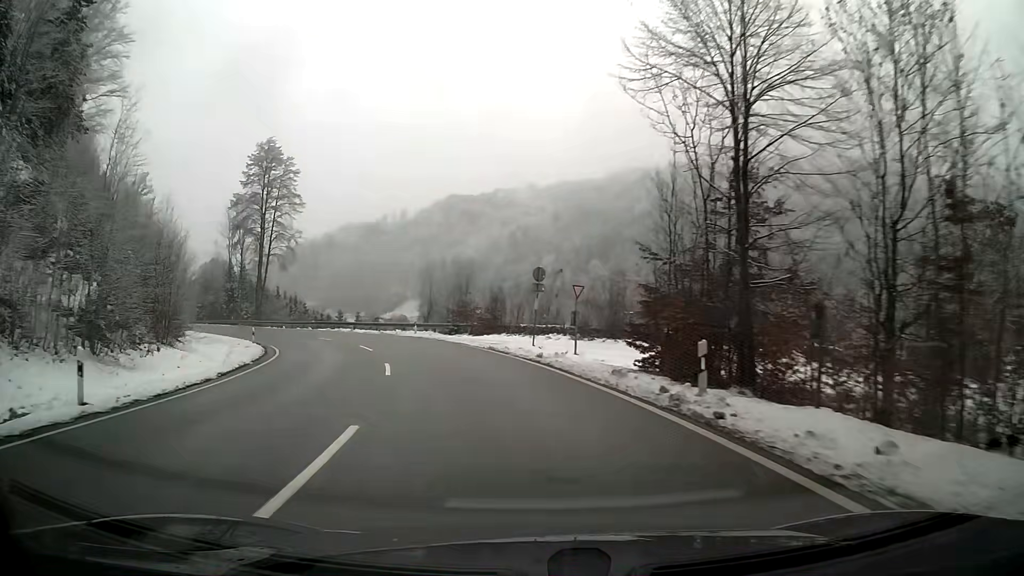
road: primary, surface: asphalt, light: Day
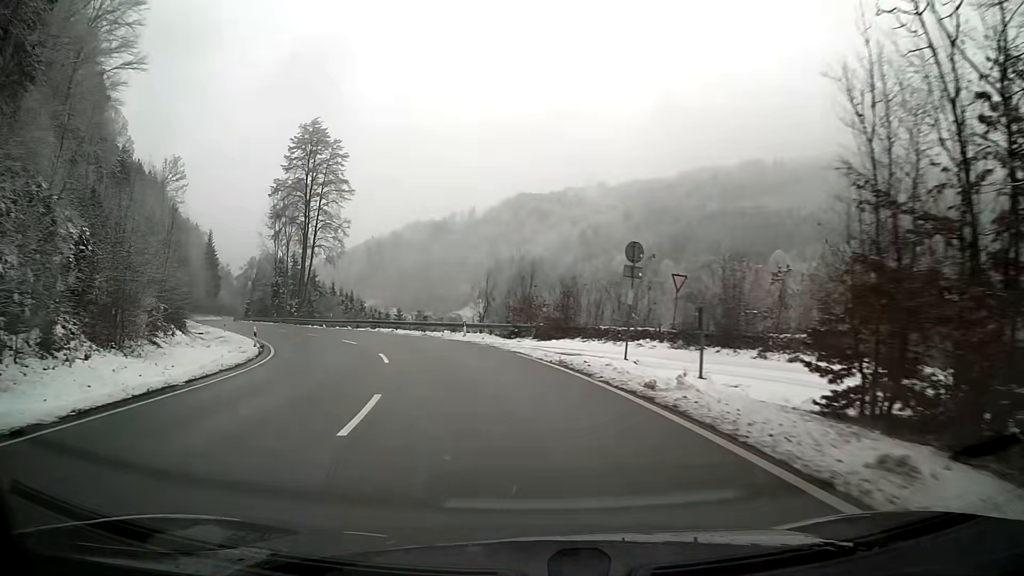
(-0.5, +9.2) m; -6°
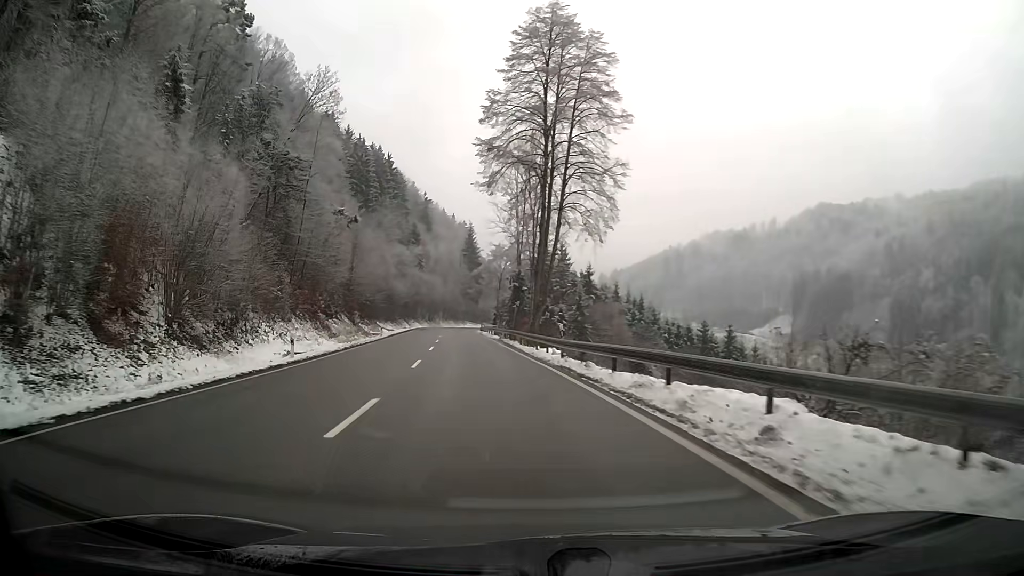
(-8.1, +36.2) m; -25°
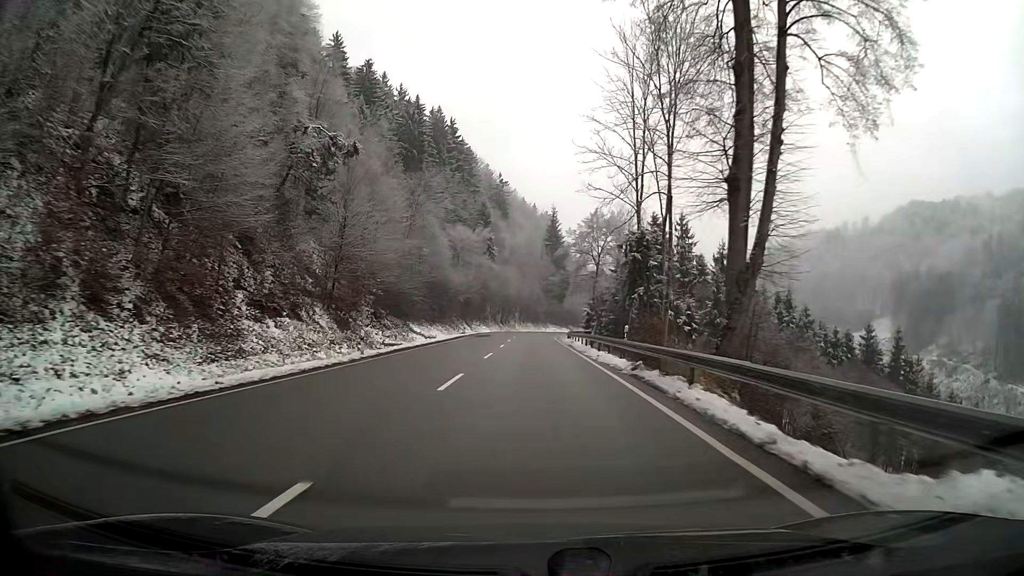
(-1.8, +31.3) m; -5°
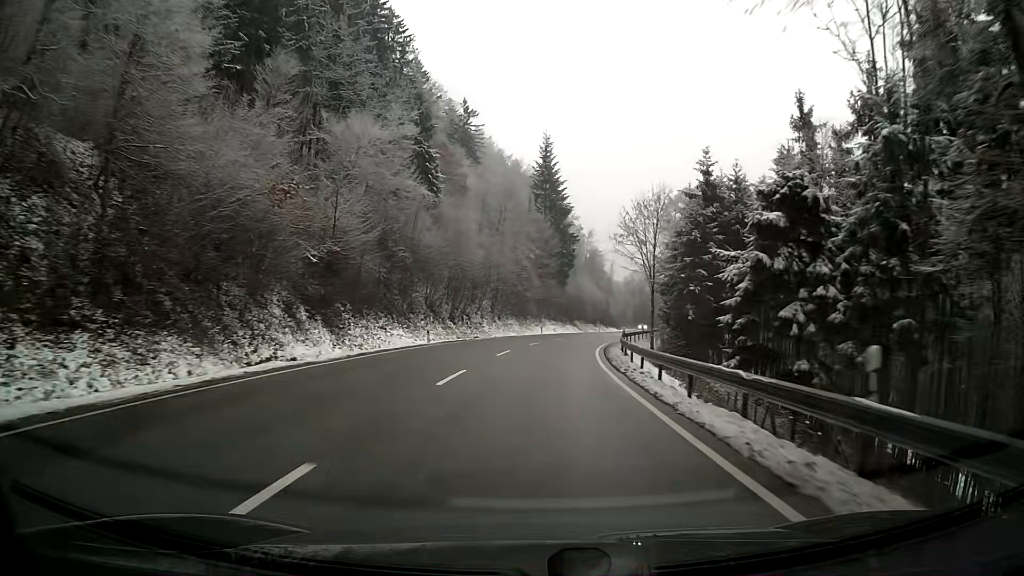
(+0.5, +60.6) m; +2°
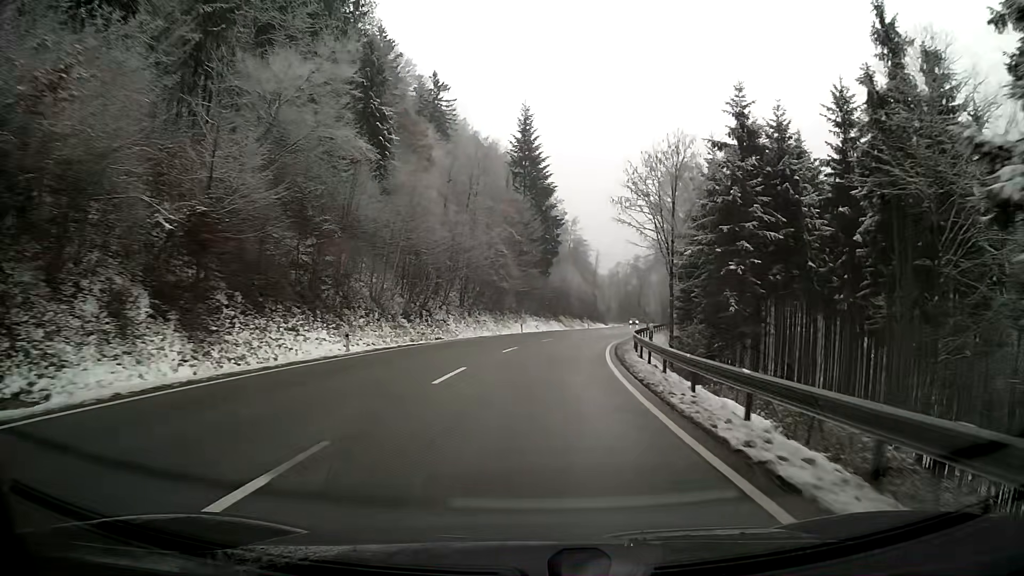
(+0.2, +12.7) m; +2°
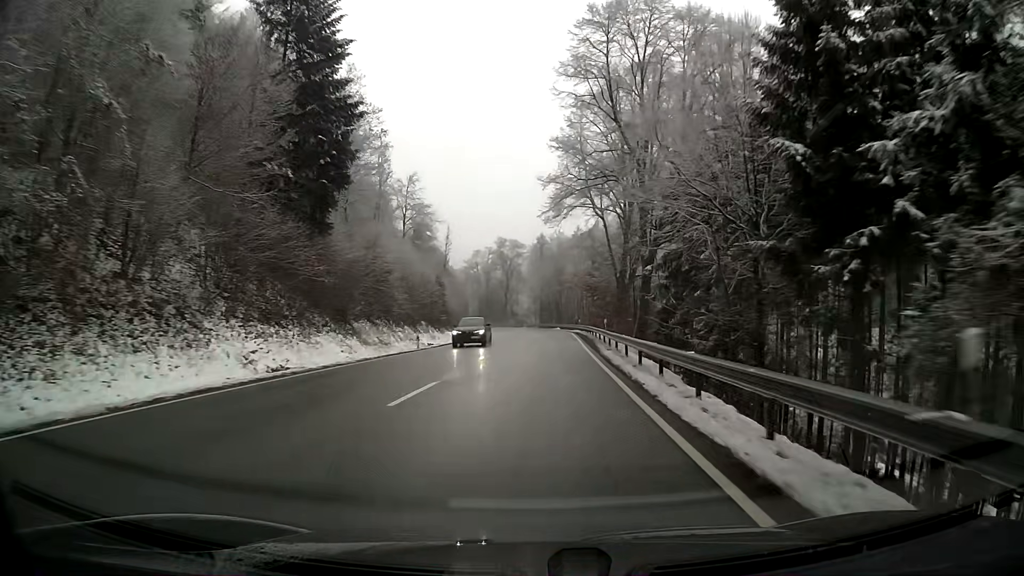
(+5.3, +50.3) m; +11°
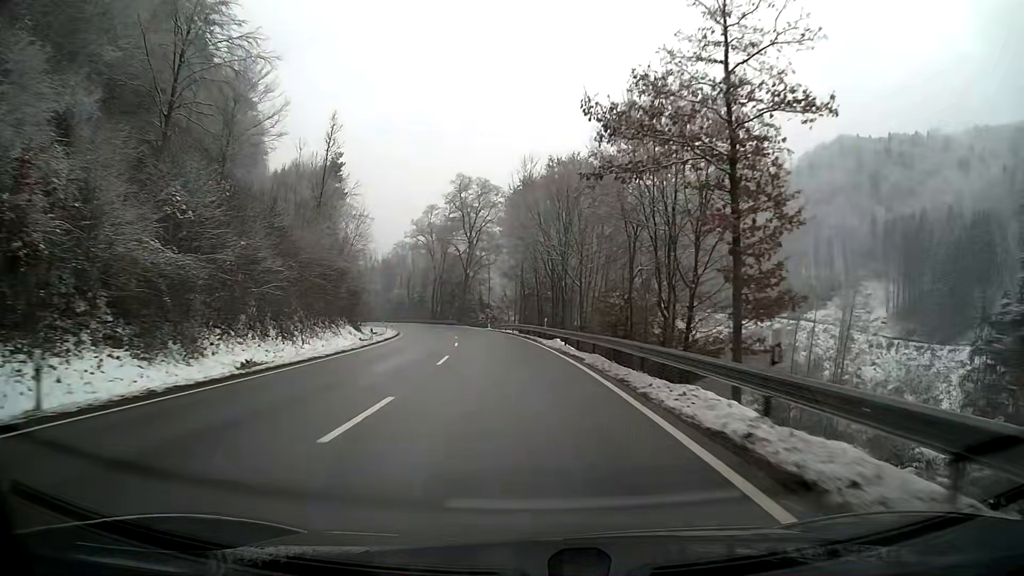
(+1.2, +64.0) m; 0°
